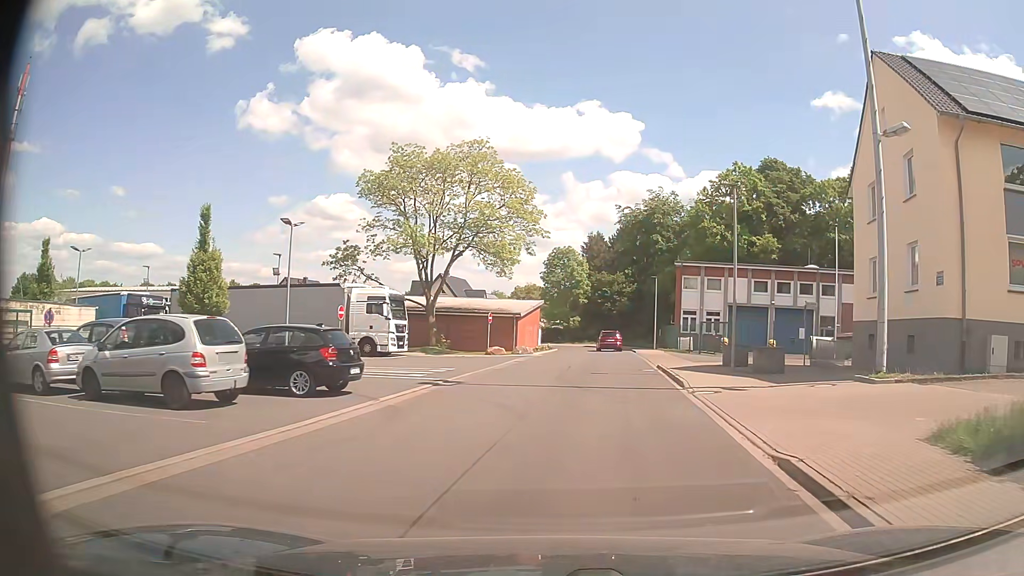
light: Day
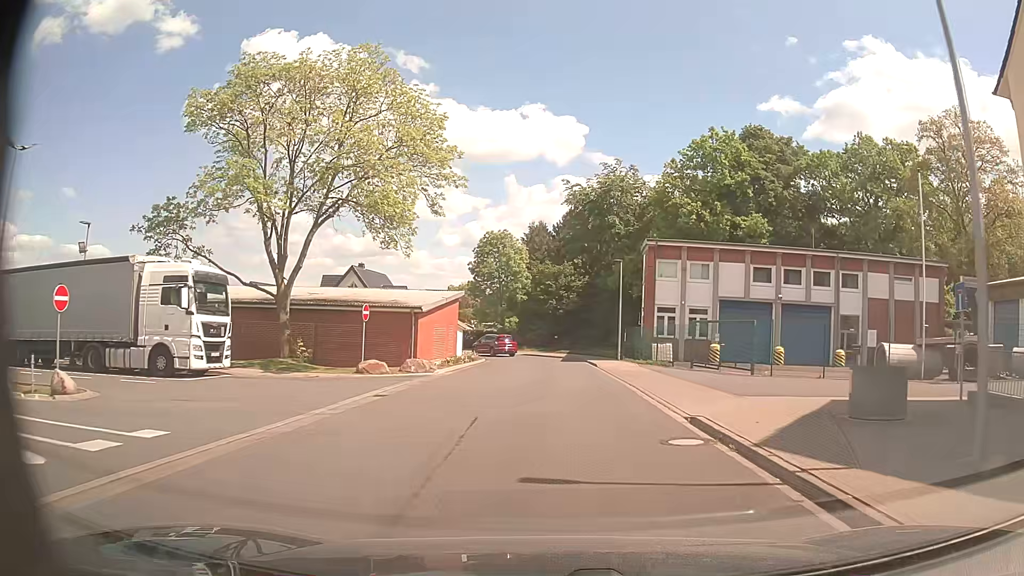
(+0.8, +15.7) m; +4°
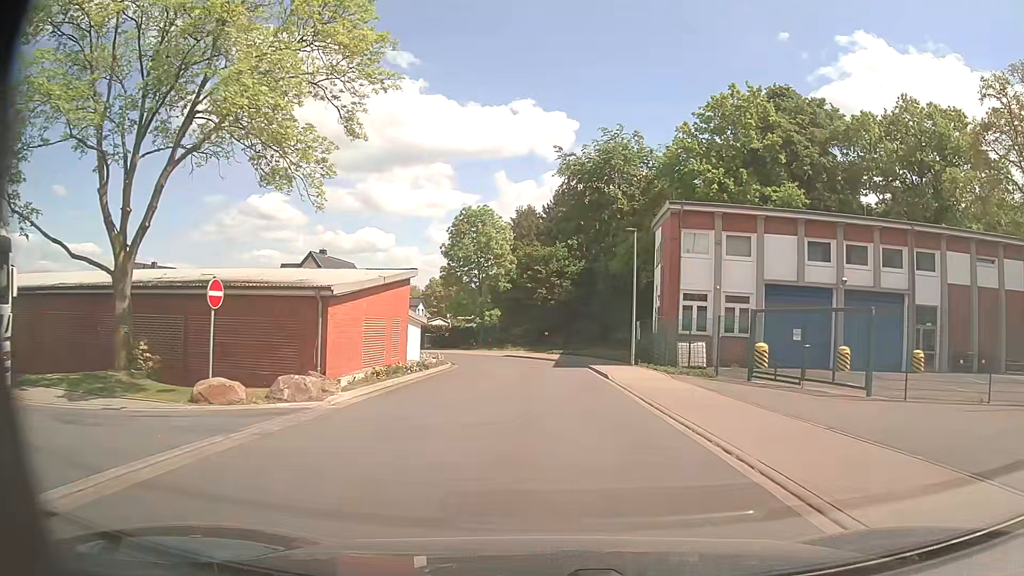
(+0.1, +10.9) m; +1°
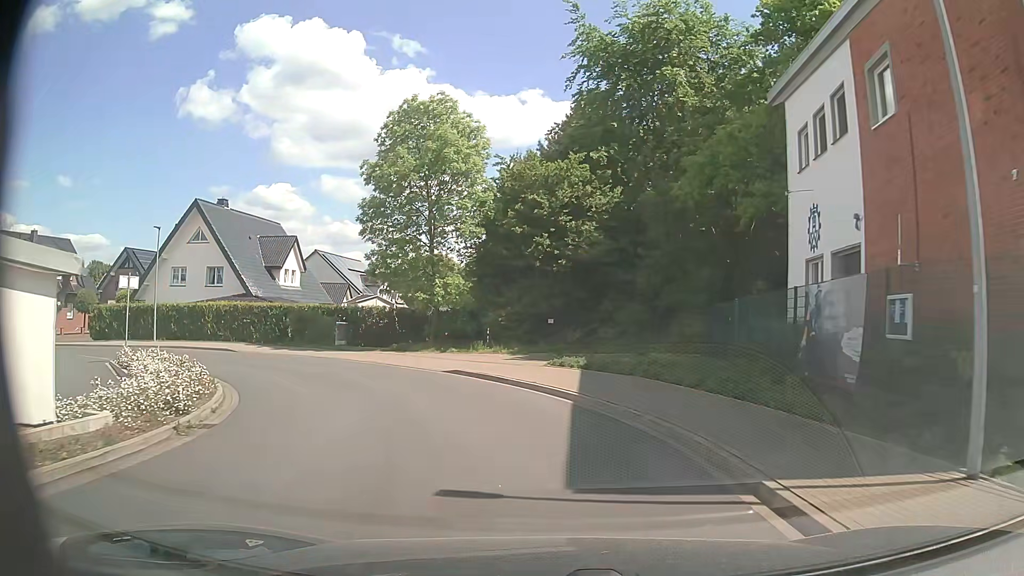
(+0.2, +24.5) m; 0°
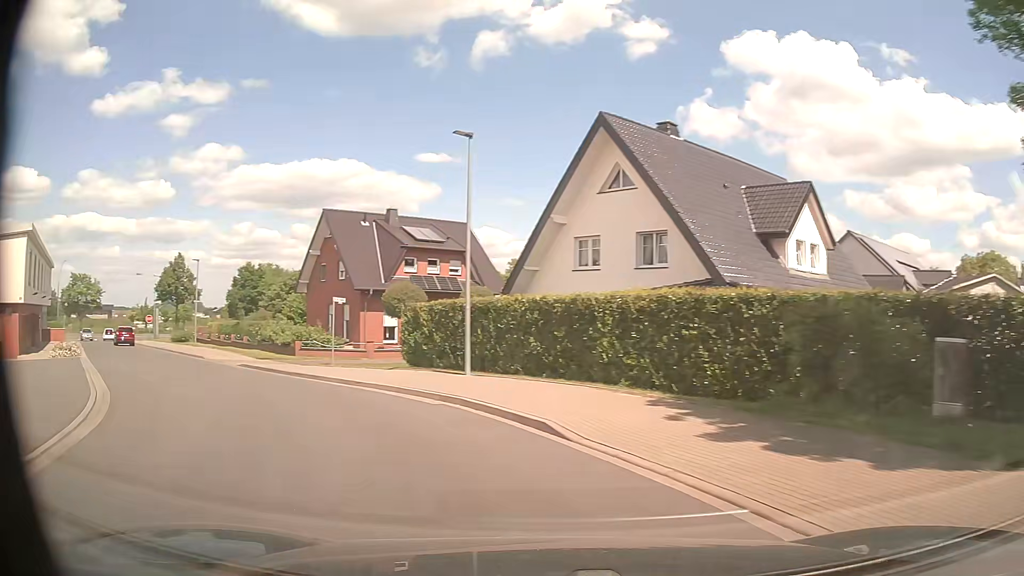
(-6.3, +21.4) m; -45°
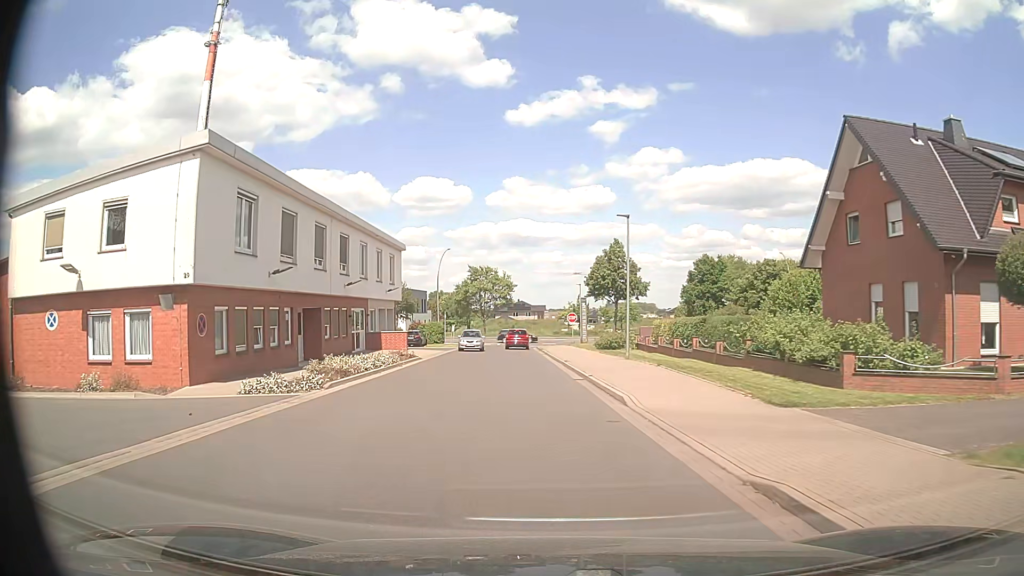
(-8.6, +18.4) m; -40°
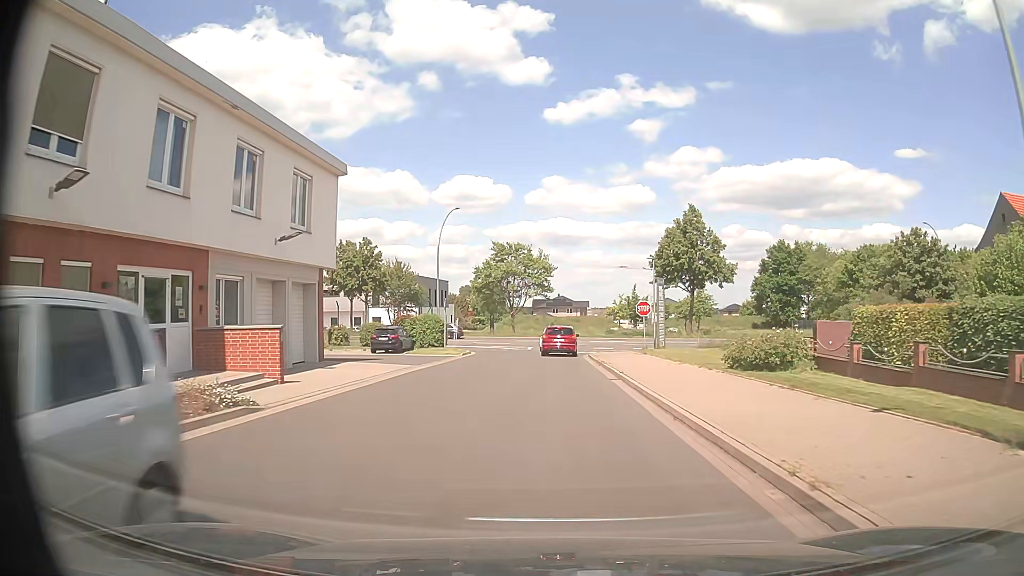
(-1.0, +23.0) m; -3°
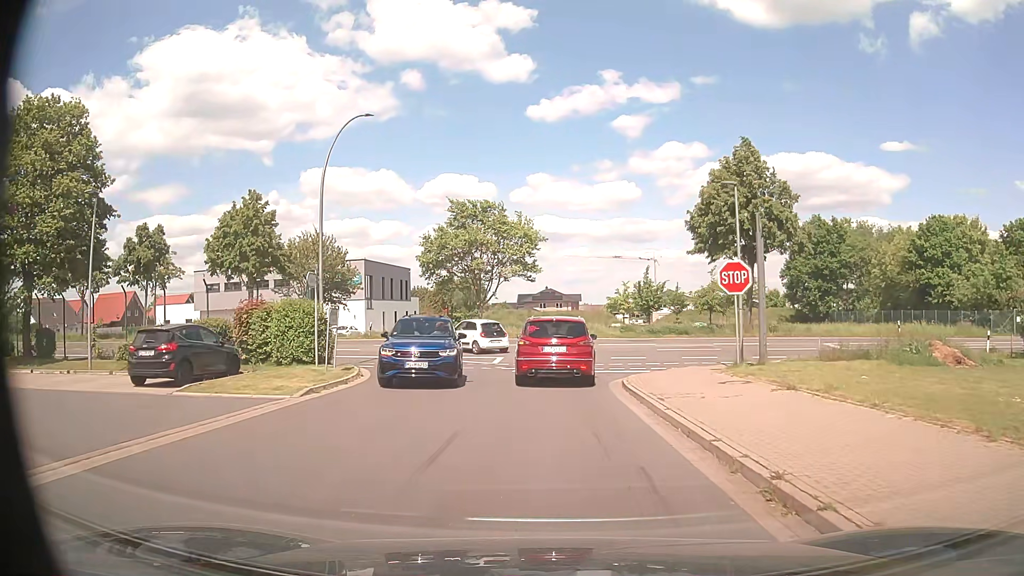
(+0.1, +21.5) m; +1°
(0, +10) (0, +20) (+4, +29) (+14, +31) (+24, +30) (+34, +29) (+44, +28) (+53, +27) (+63, +26) (+73, +25) m
